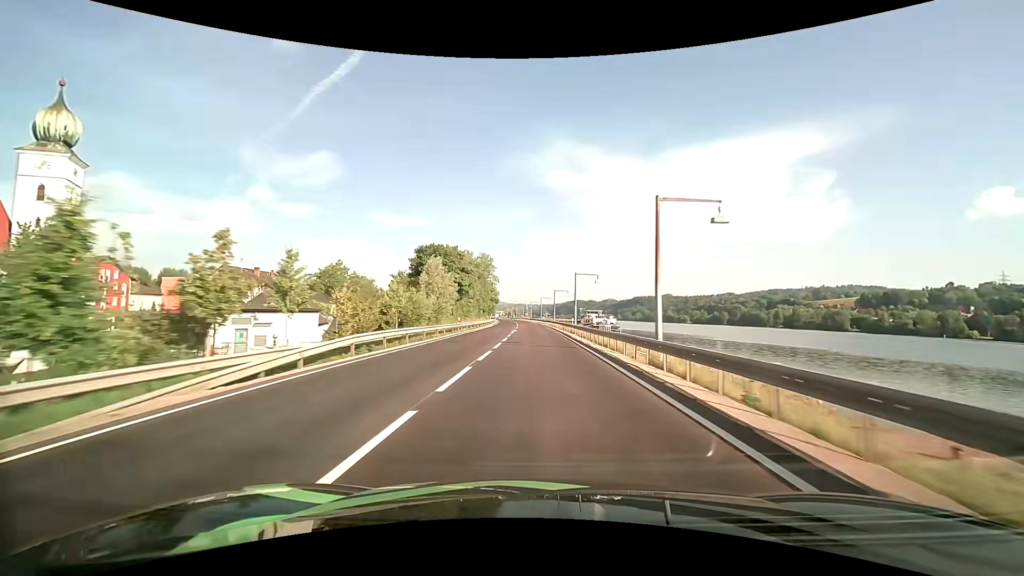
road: primary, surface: asphalt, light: Day
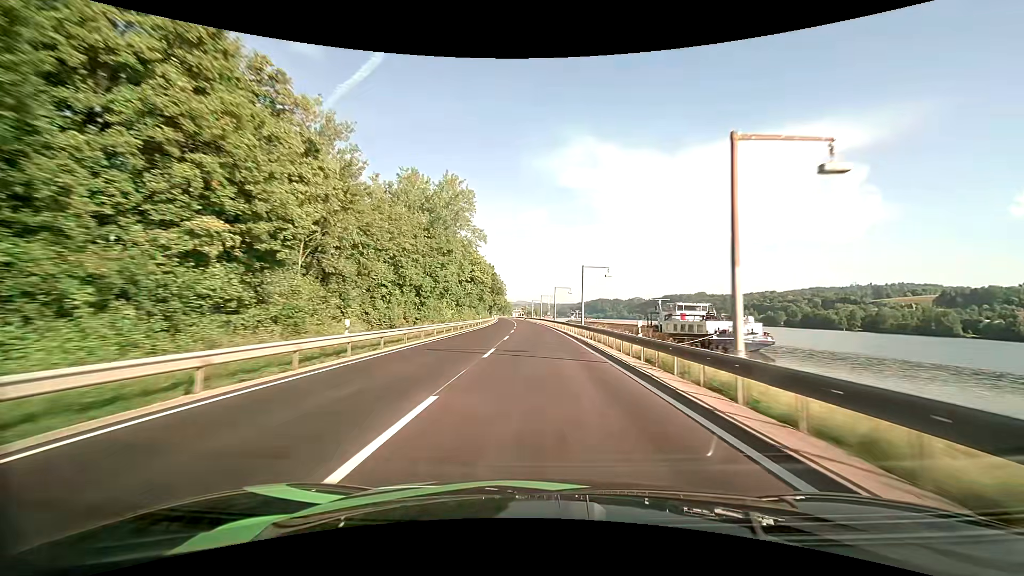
(-1.7, +77.0) m; -3°
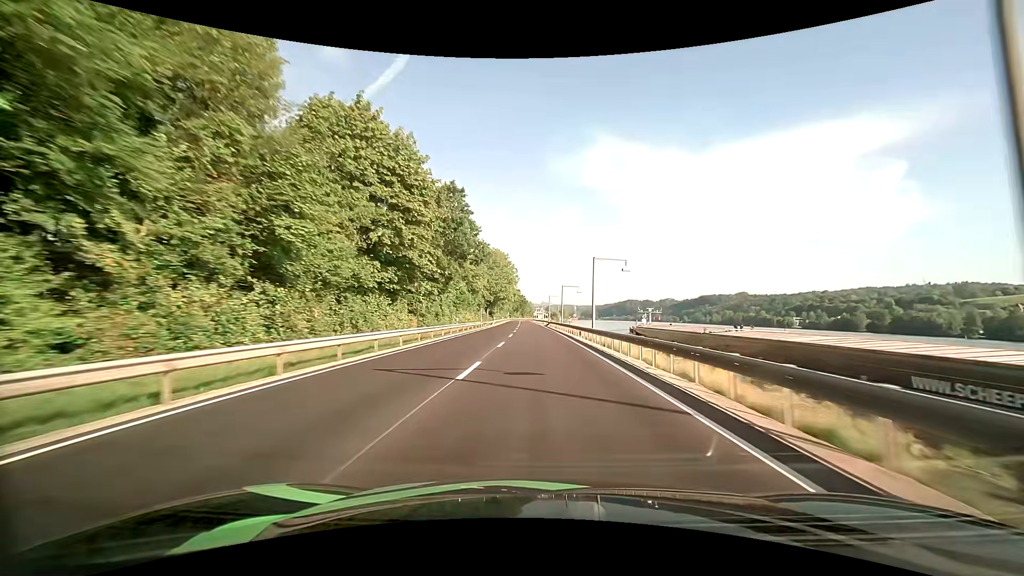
(-1.9, +77.8) m; -3°
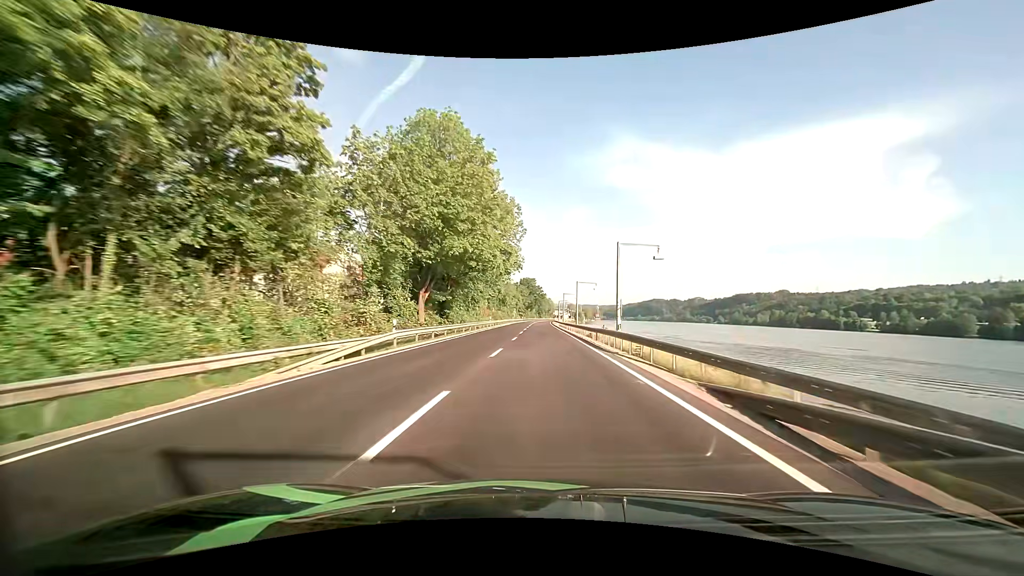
(-1.5, +78.2) m; -2°
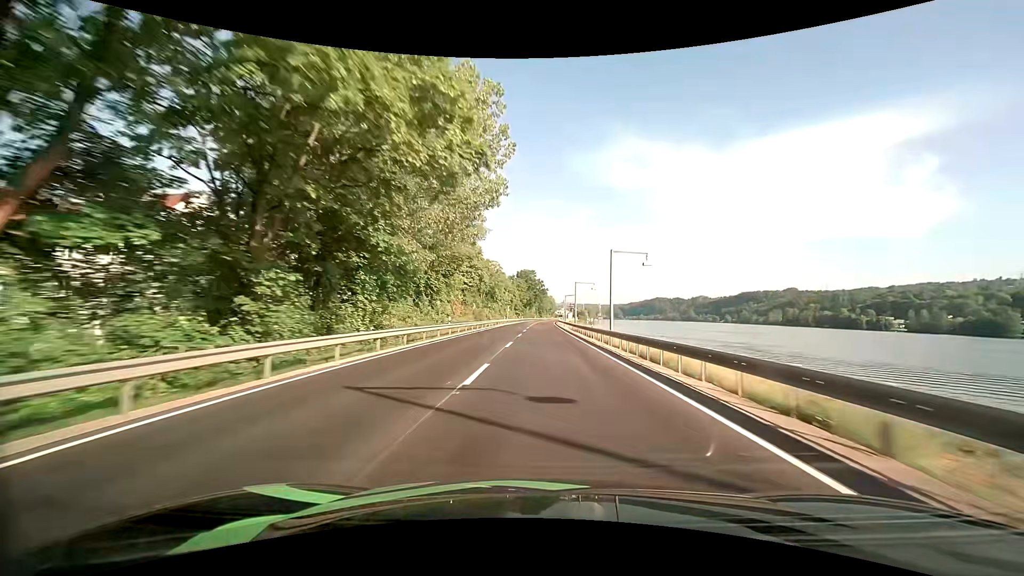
(0.0, +31.2) m; 0°
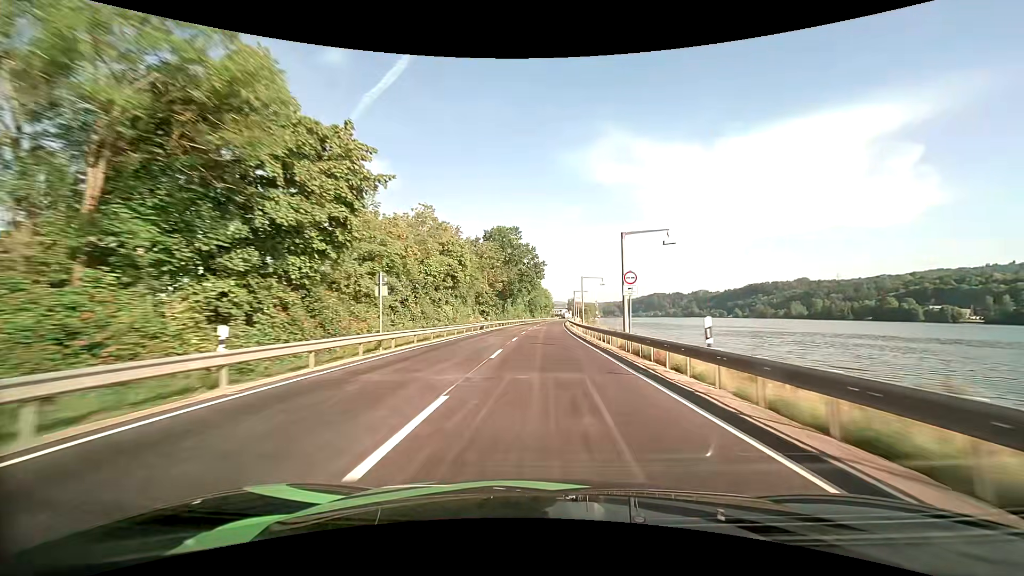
(+0.4, +77.6) m; +1°
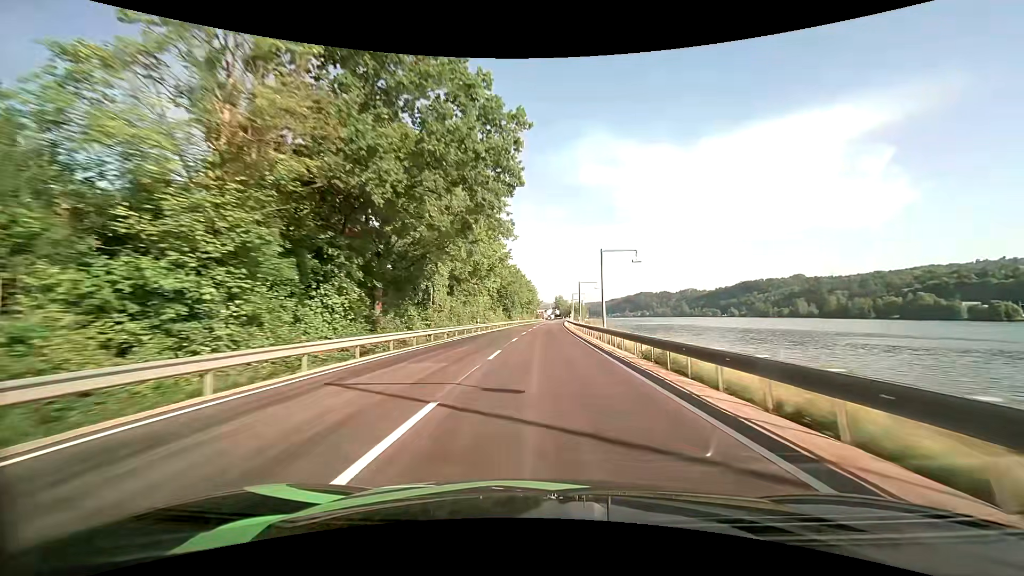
(+0.8, +60.6) m; +2°
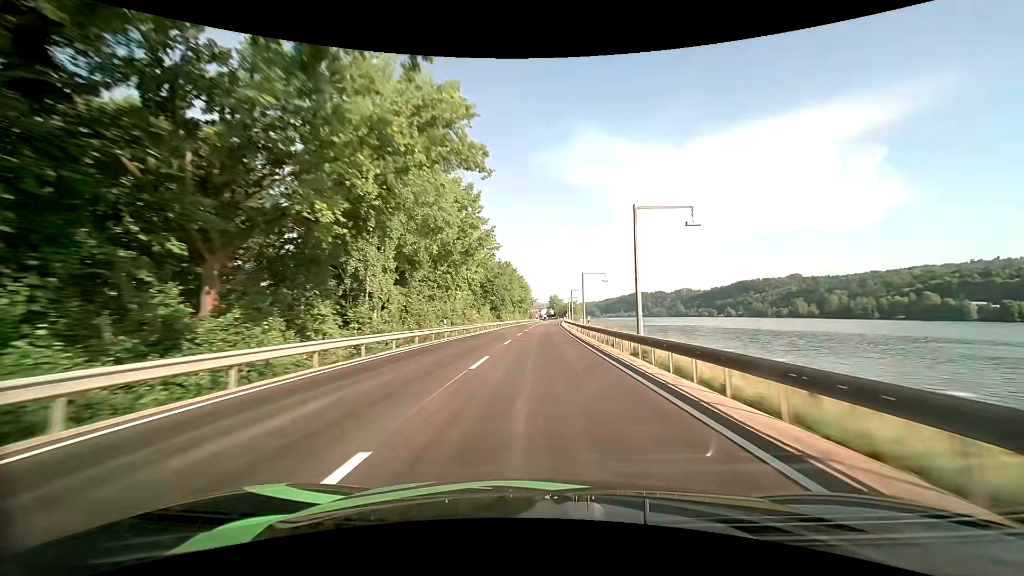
(+0.1, +15.0) m; +1°
(0, +10) (0, +20) (0, +30) (0, +40) (+1, +50) (+1, +60) (+1, +70) (+1, +80) (+2, +90) (+2, +100) m
